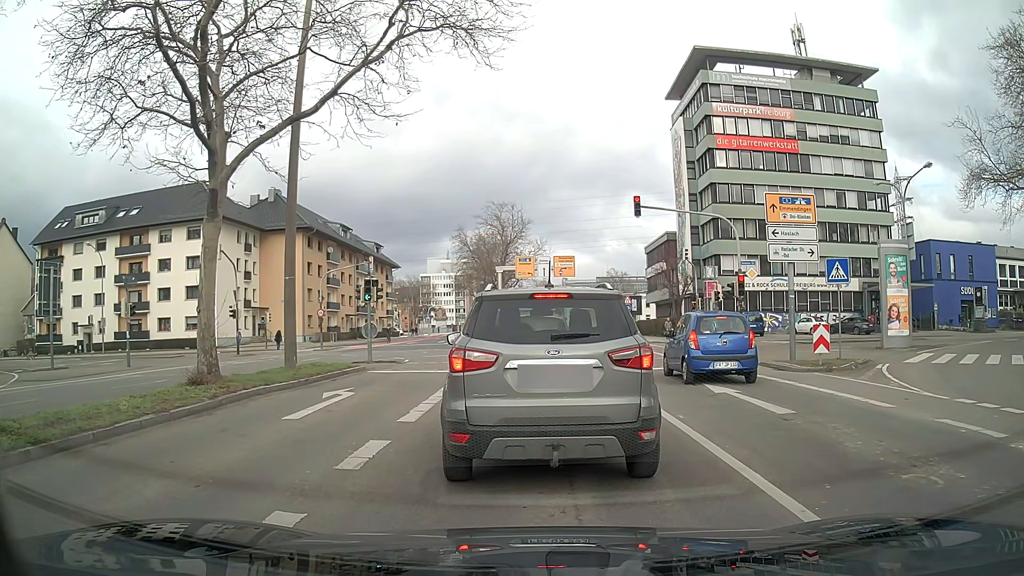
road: secondary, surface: asphalt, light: Day
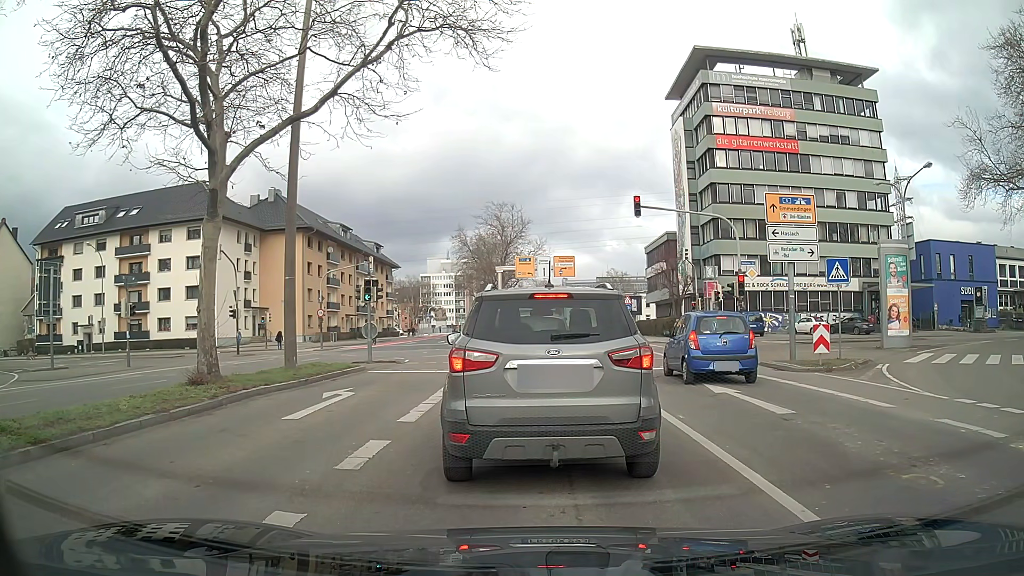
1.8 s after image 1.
(0.0, 0.0) m; 0°
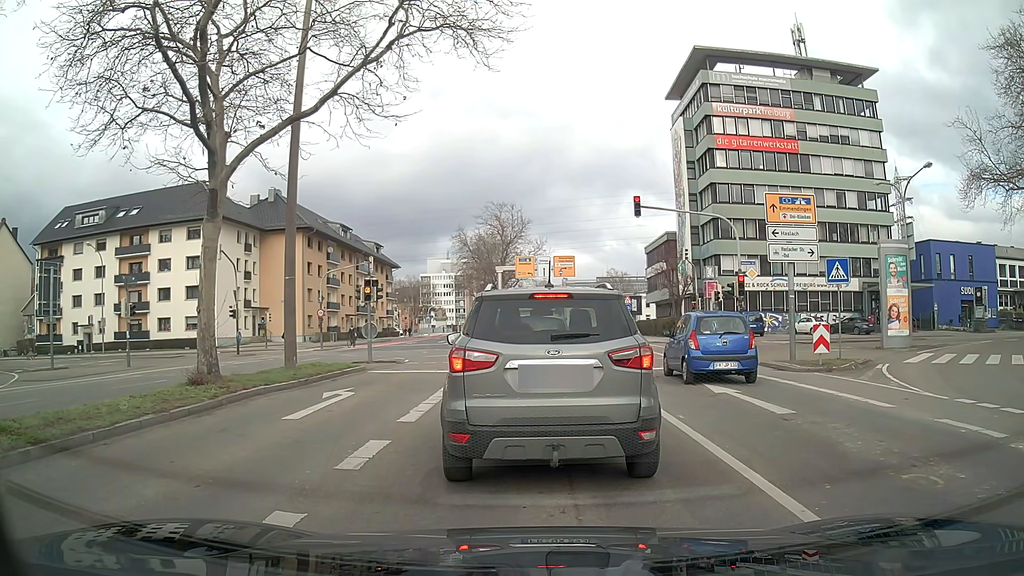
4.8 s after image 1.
(0.0, 0.0) m; 0°
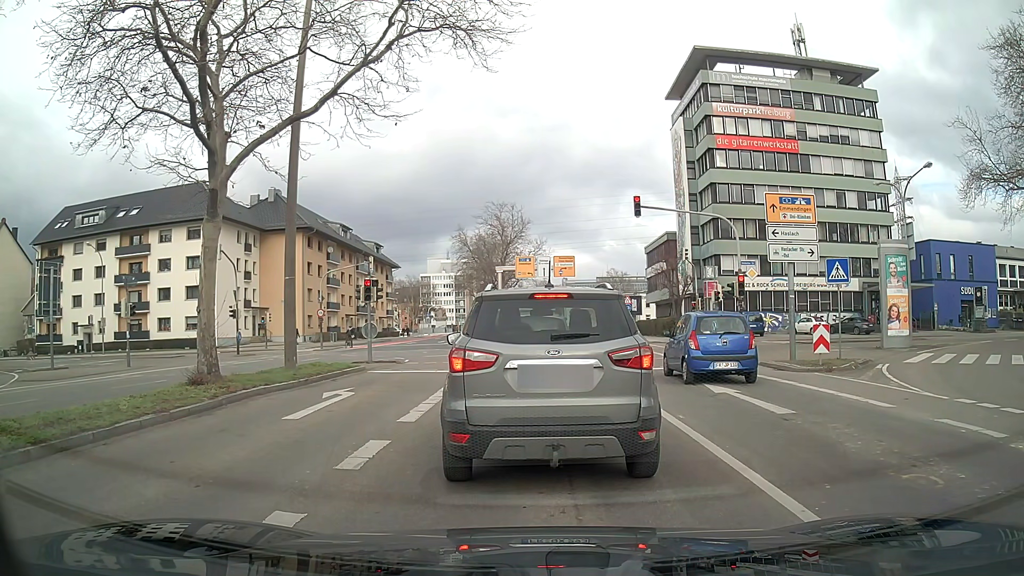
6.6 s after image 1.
(0.0, 0.0) m; 0°
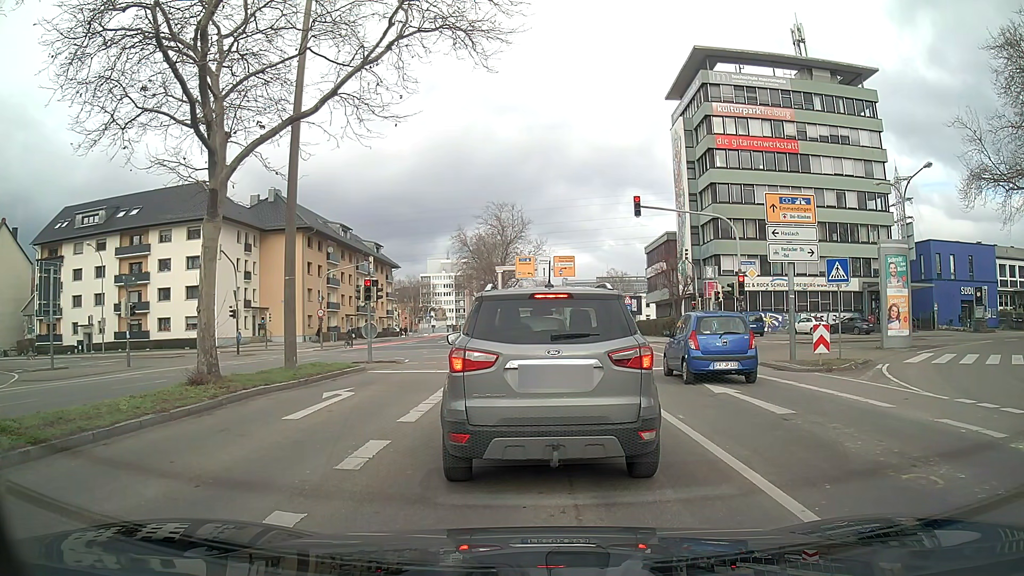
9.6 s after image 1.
(0.0, 0.0) m; 0°
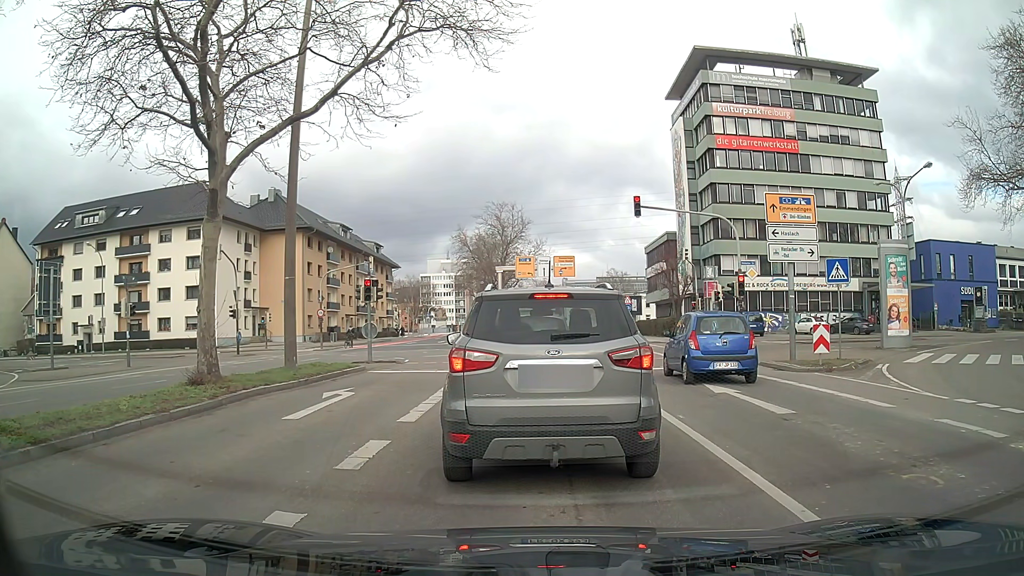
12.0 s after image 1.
(0.0, 0.0) m; 0°
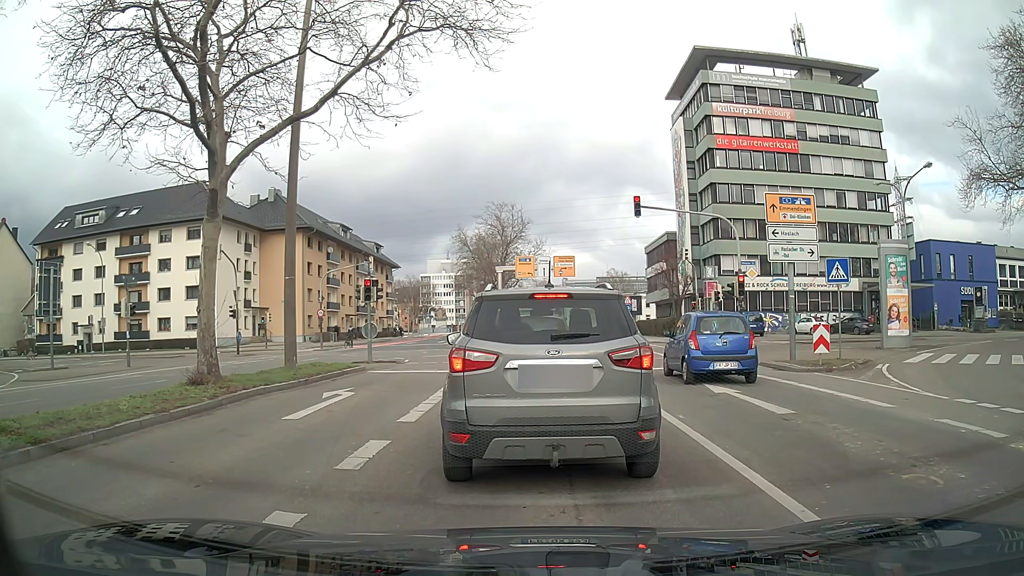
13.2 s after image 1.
(0.0, 0.0) m; 0°
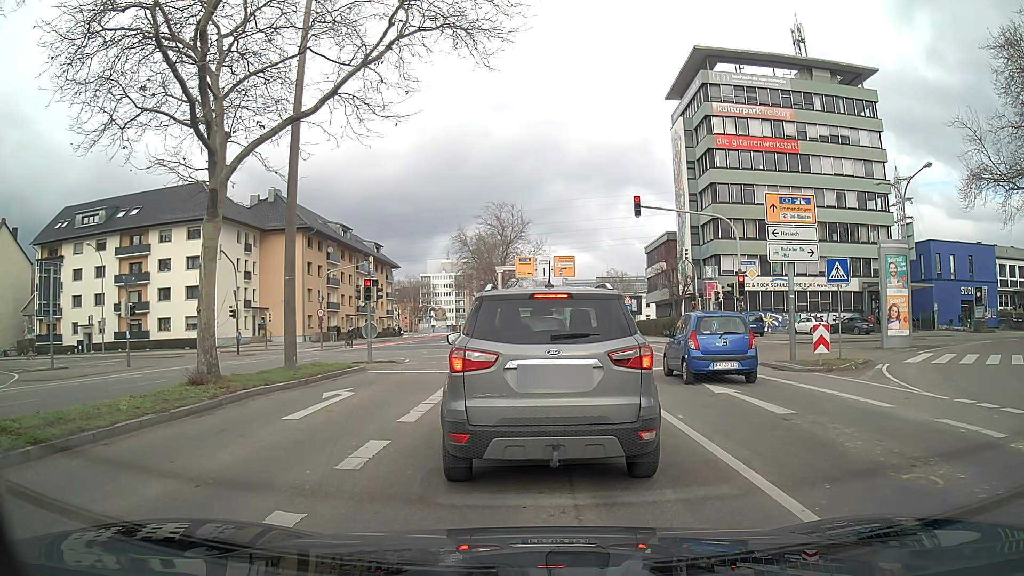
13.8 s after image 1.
(0.0, 0.0) m; 0°
(0, +10) (0, +20) (0, +30) (0, +40) (0, +50) (0, +60) (0, +70) (-1, +80) (-2, +90) (-3, +100) m
